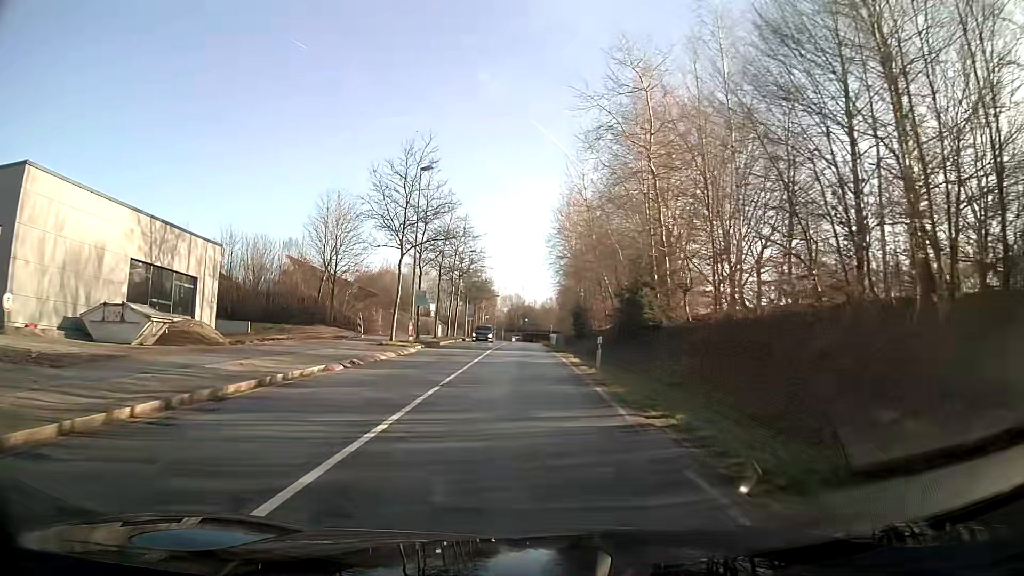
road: secondary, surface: asphalt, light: Day
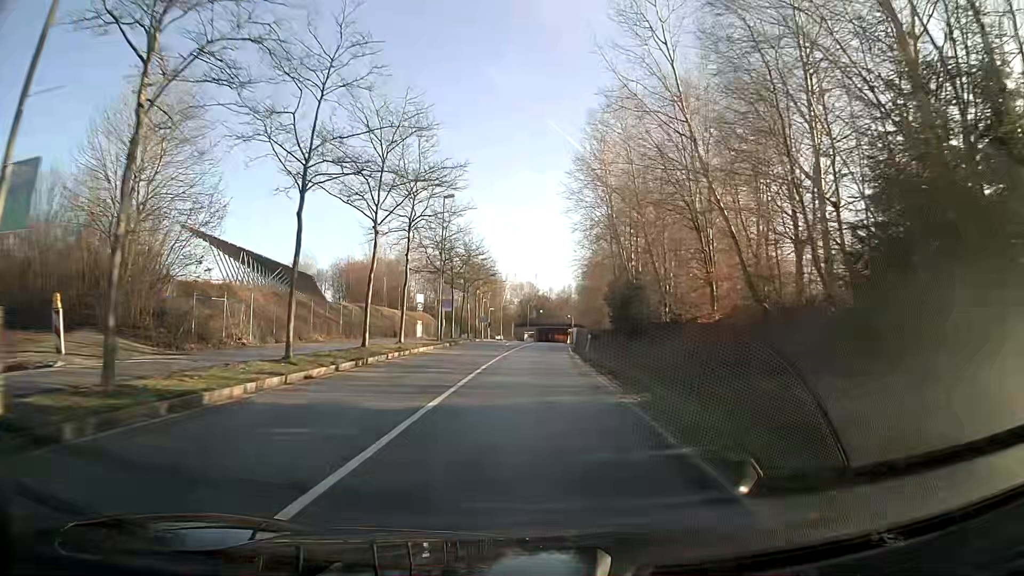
(-0.3, +32.4) m; 0°
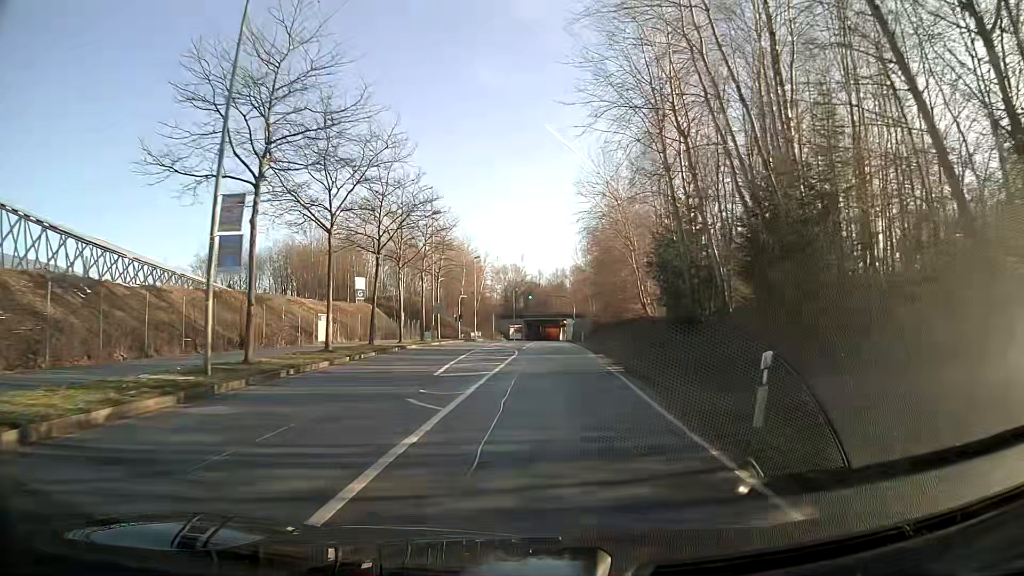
(+0.1, +32.8) m; +1°
(0, +10) (0, +20) (+1, +30) (+1, +40) (+1, +50) (+1, +60) (+1, +70) (+2, +80) (+2, +90) (+2, +100) m
